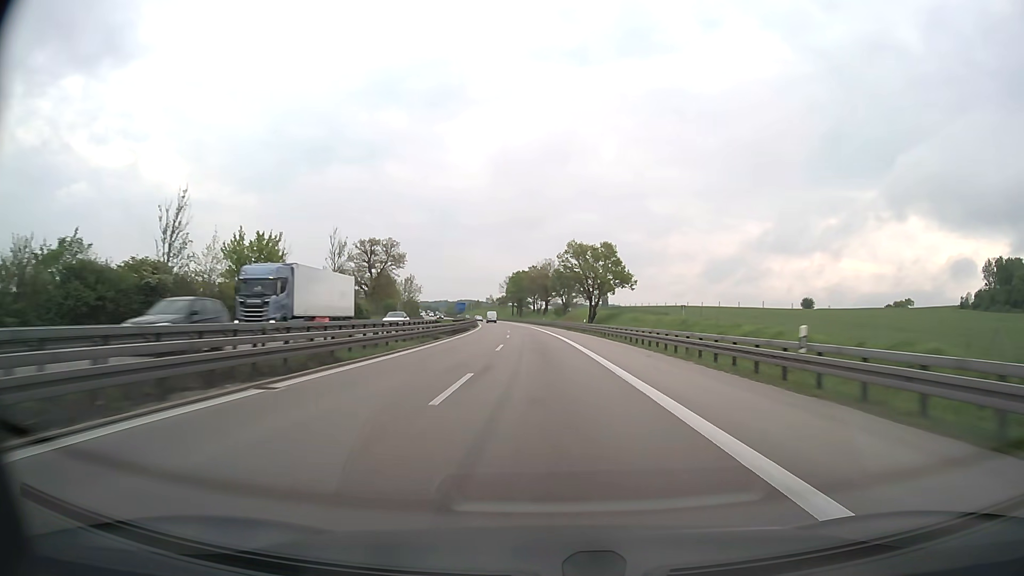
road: motorway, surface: asphalt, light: Day
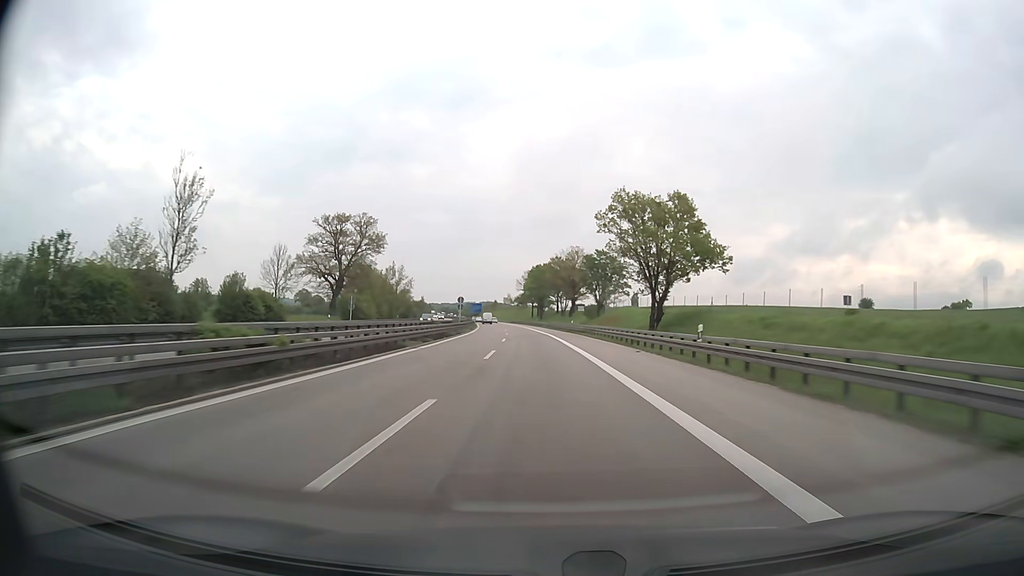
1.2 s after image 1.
(-0.7, +41.4) m; -2°
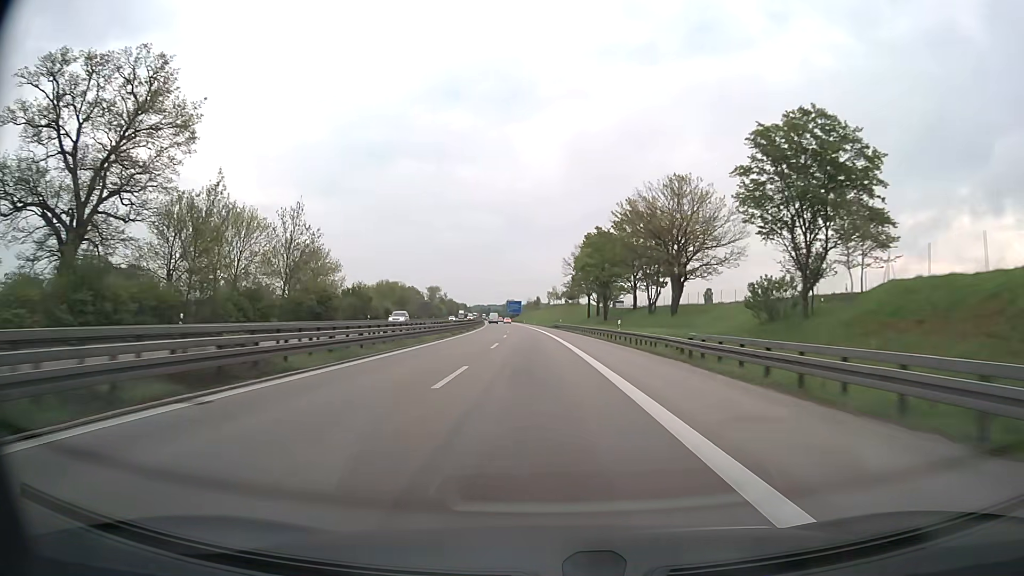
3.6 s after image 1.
(-2.9, +82.4) m; -4°
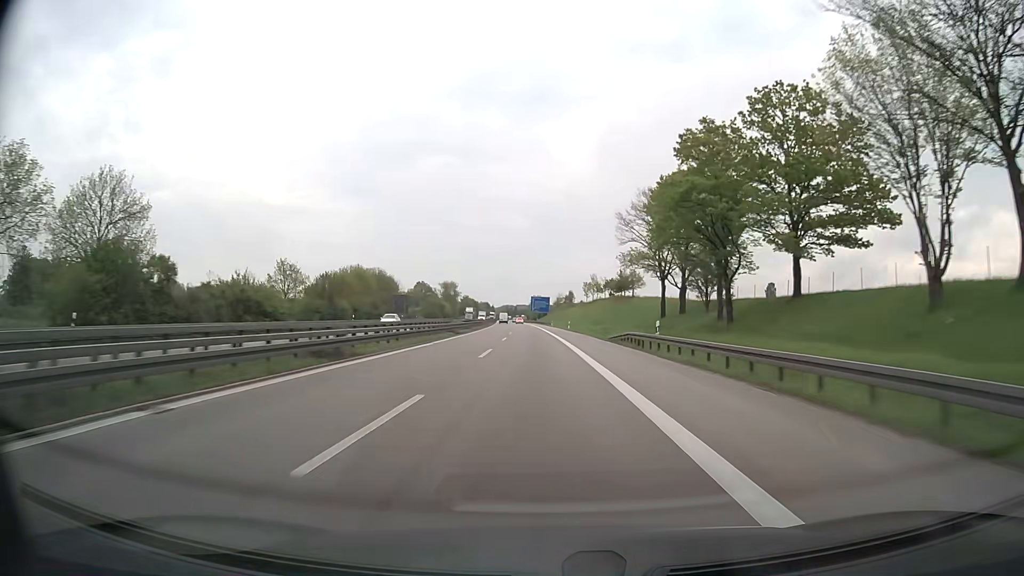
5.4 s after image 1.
(-1.4, +61.4) m; -2°
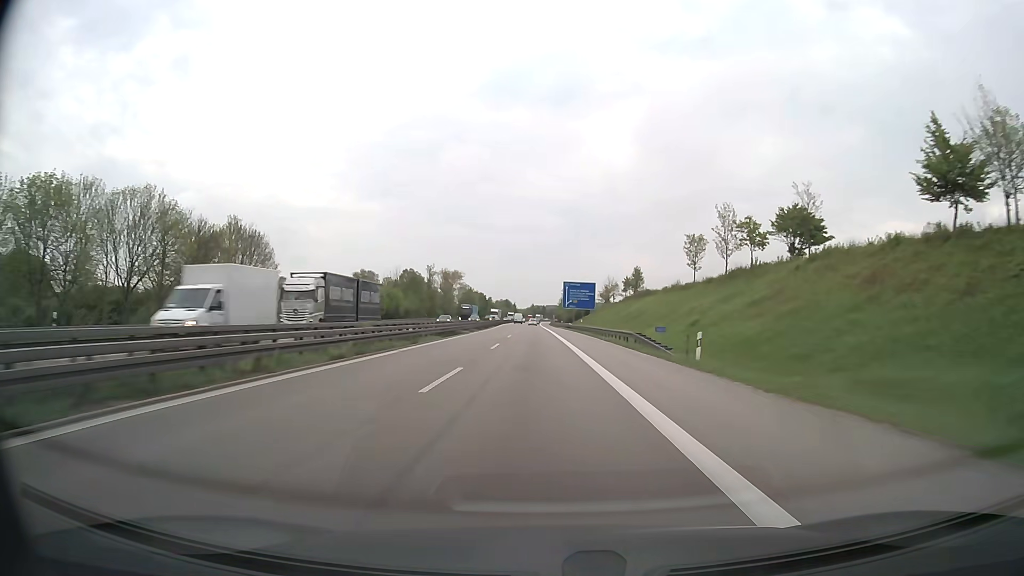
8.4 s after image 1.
(-3.1, +101.8) m; -3°
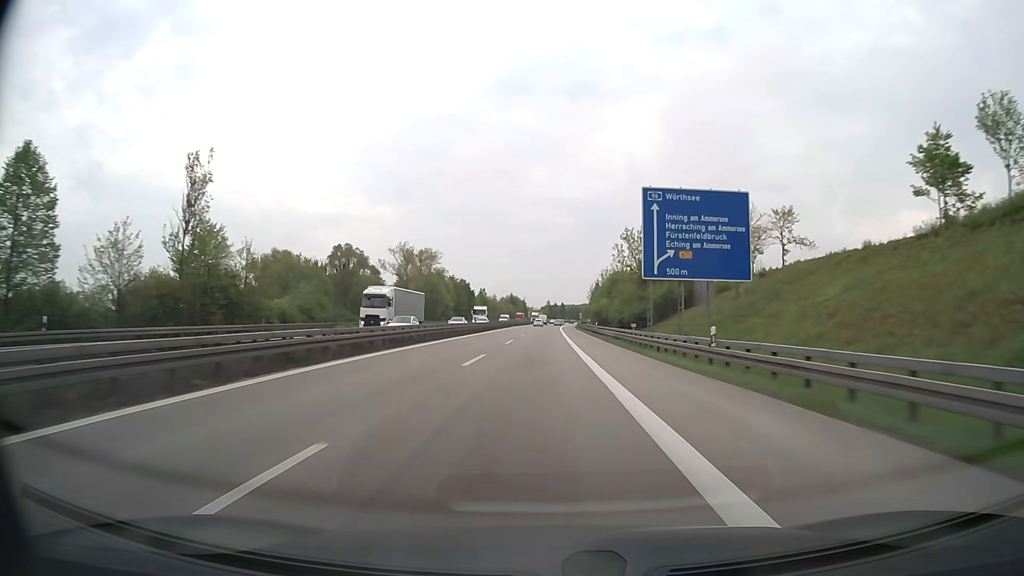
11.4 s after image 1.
(-1.6, +101.6) m; -1°
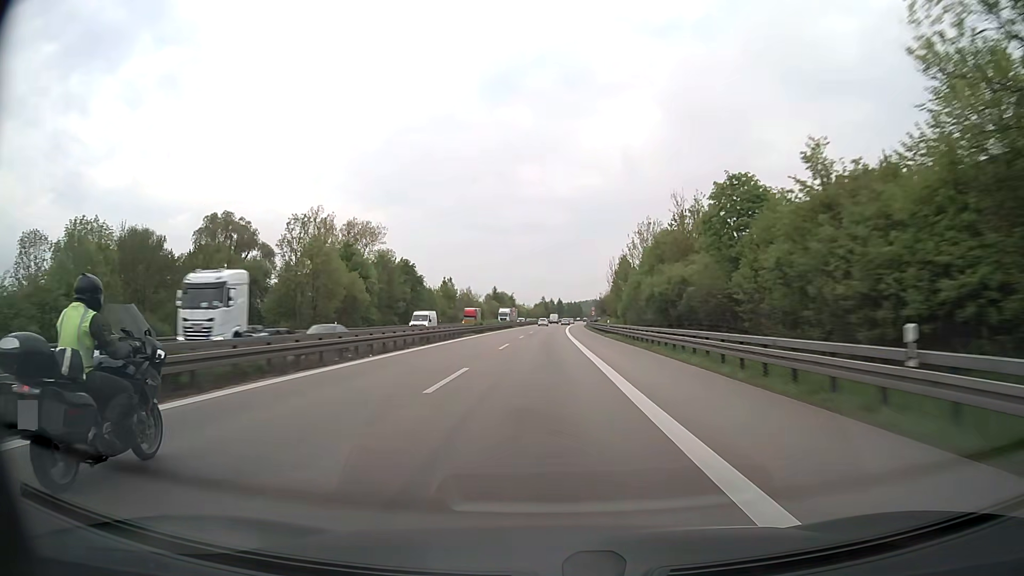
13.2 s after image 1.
(+0.1, +60.9) m; 0°
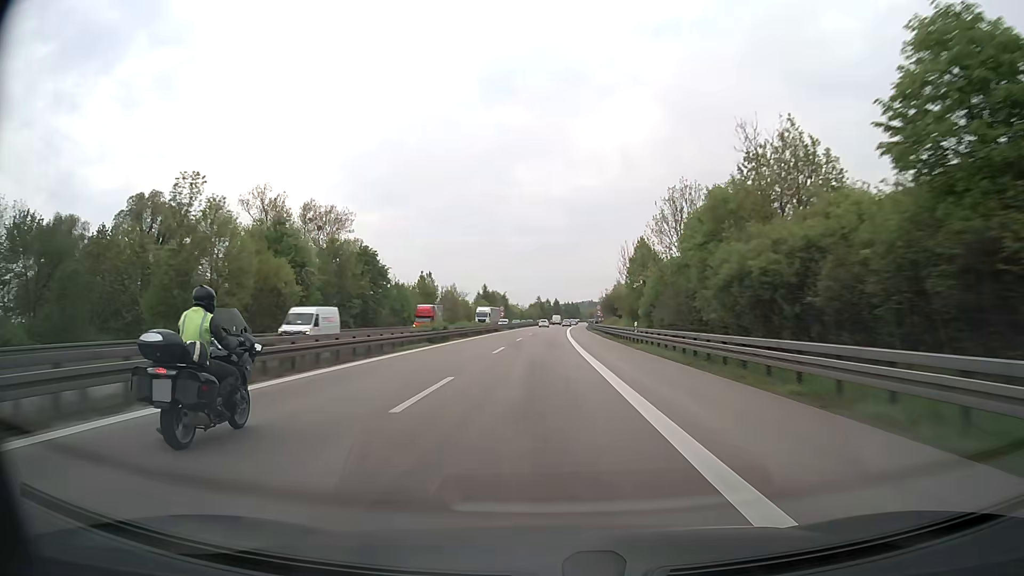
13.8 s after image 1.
(0.0, +20.4) m; 0°
(0, +10) (0, +20) (0, +30) (0, +40) (0, +50) (+1, +60) (+1, +70) (+1, +80) (+1, +90) (+2, +100) m
